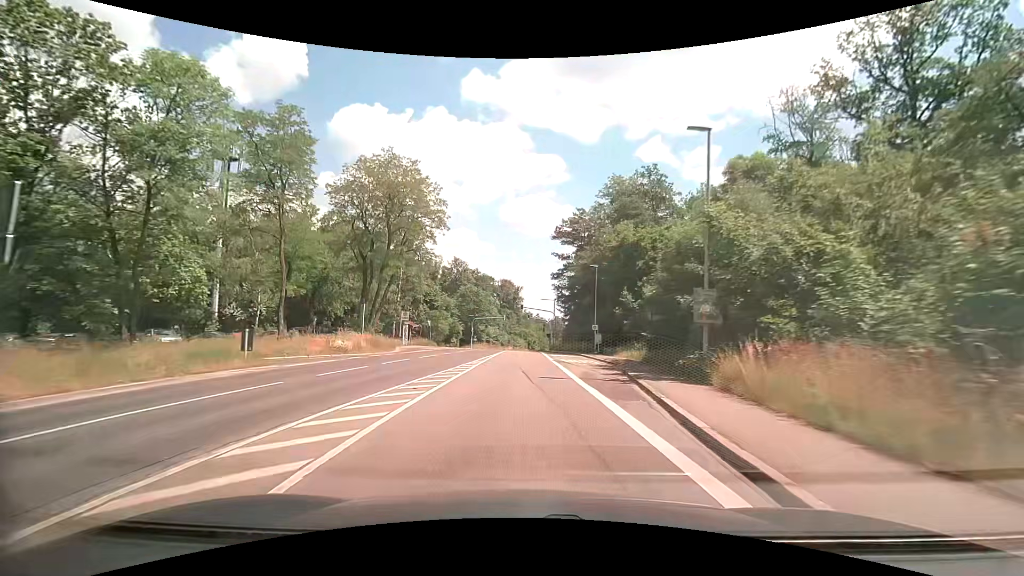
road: secondary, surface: asphalt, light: Day
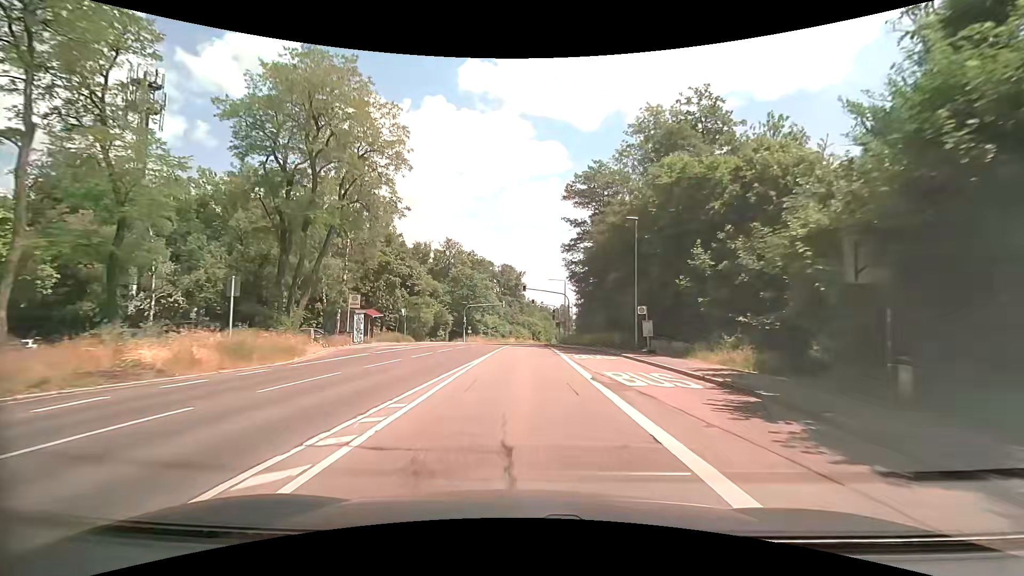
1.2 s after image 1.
(-0.1, +16.5) m; -1°
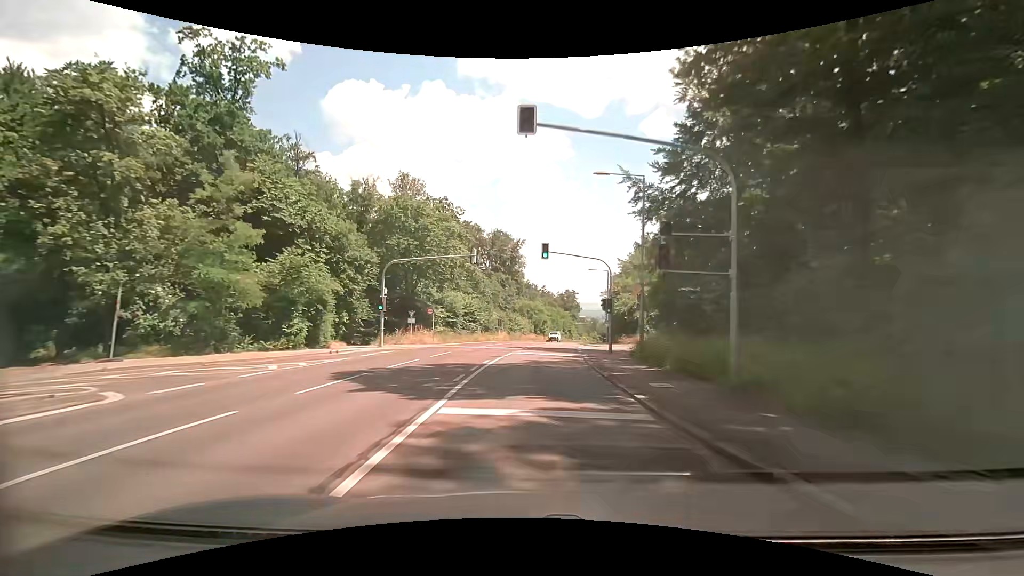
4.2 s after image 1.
(-0.1, +42.9) m; 0°
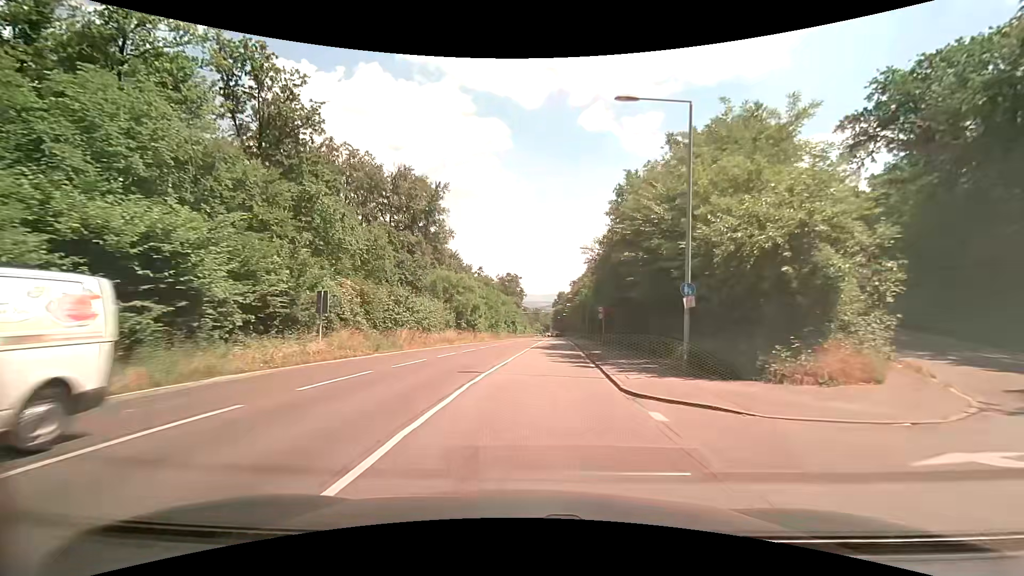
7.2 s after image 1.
(+2.3, +41.1) m; +7°
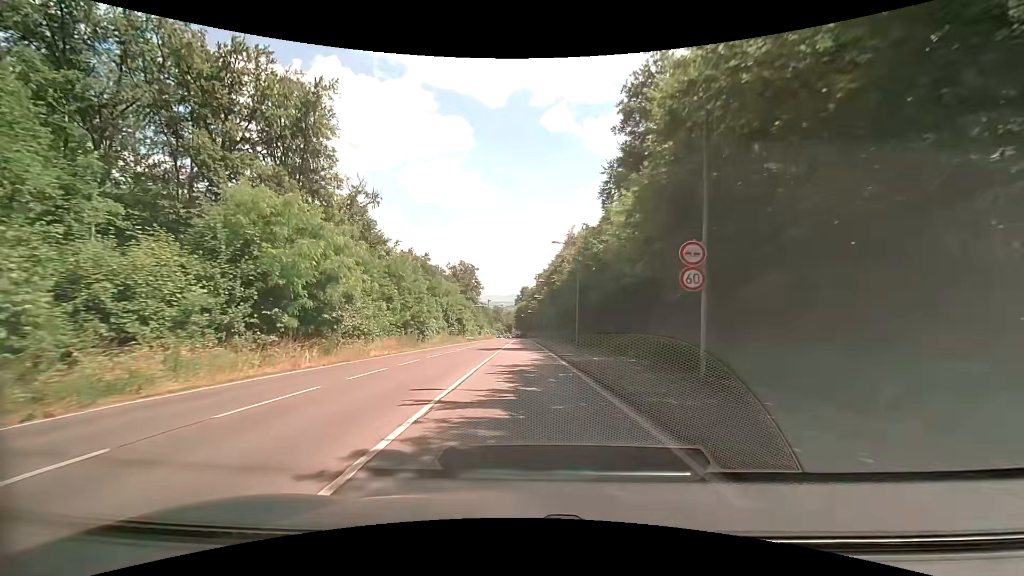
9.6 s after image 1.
(+1.8, +32.0) m; +5°
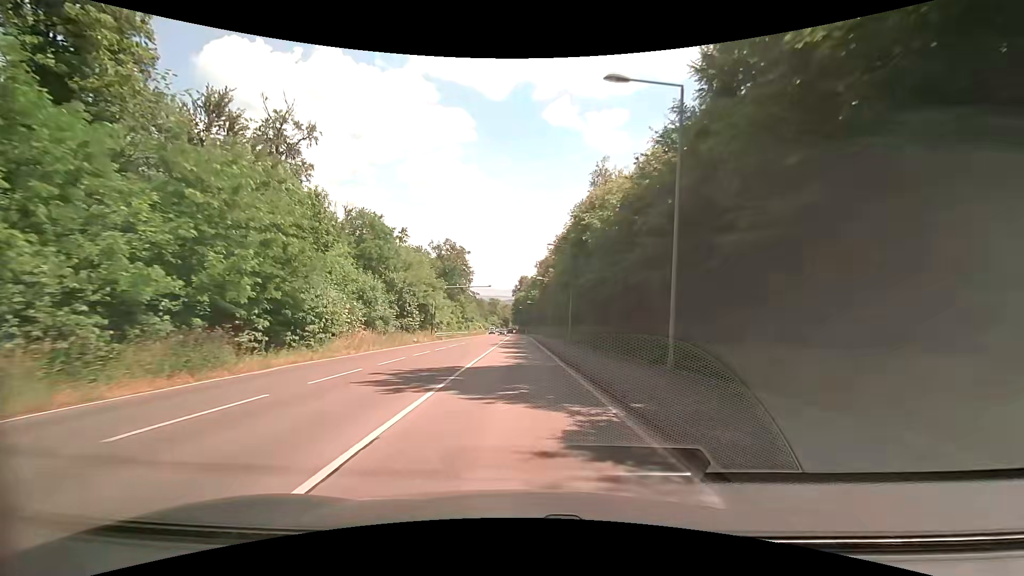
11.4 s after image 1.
(-0.1, +26.1) m; 0°
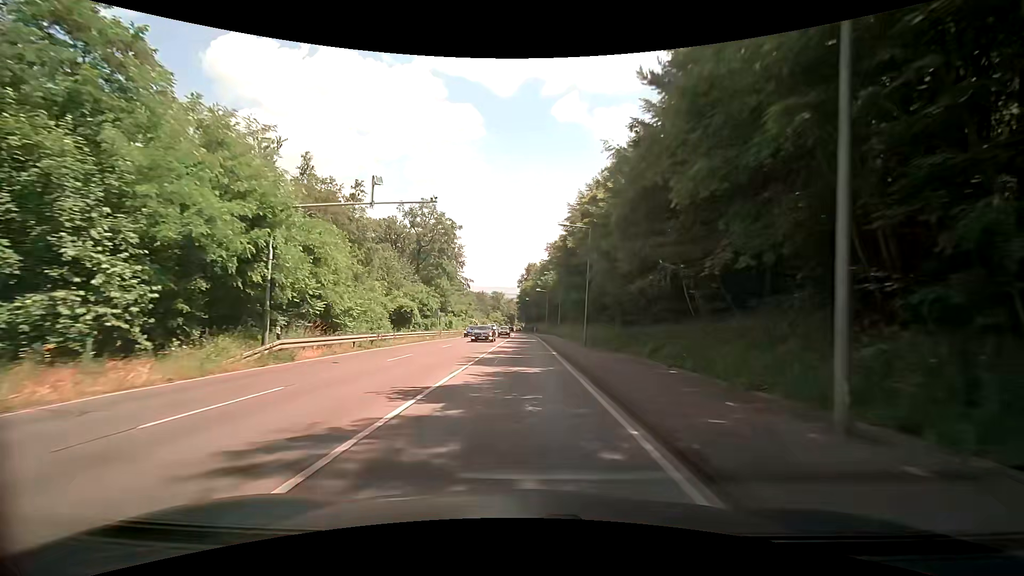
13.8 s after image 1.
(0.0, +35.4) m; -1°
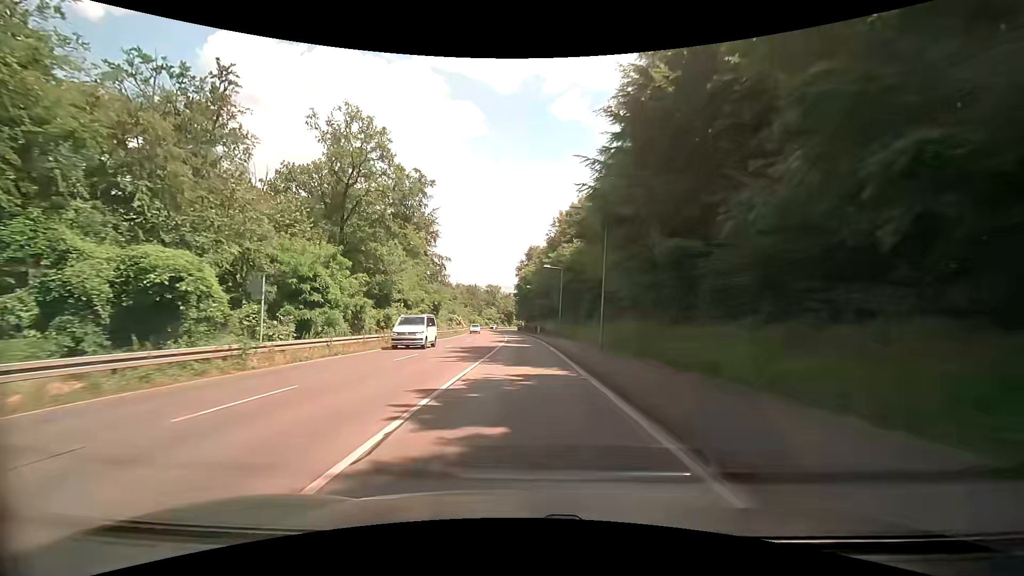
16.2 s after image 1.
(-0.1, +35.9) m; 0°
(0, +10) (0, +20) (0, +30) (0, +40) (0, +50) (0, +60) (-1, +70) (-1, +80) (-2, +90) (-3, +100) m
